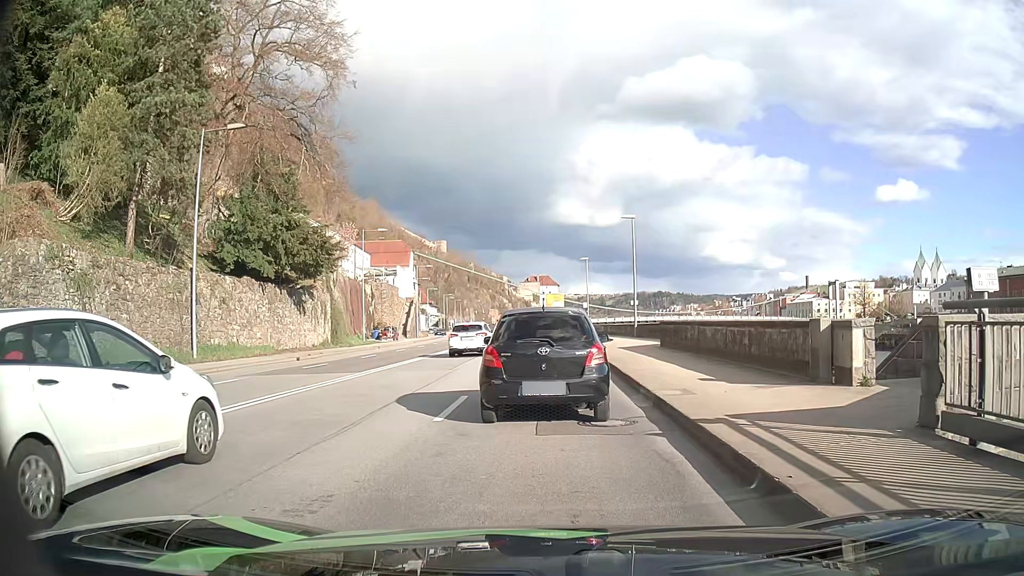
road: primary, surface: asphalt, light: Day
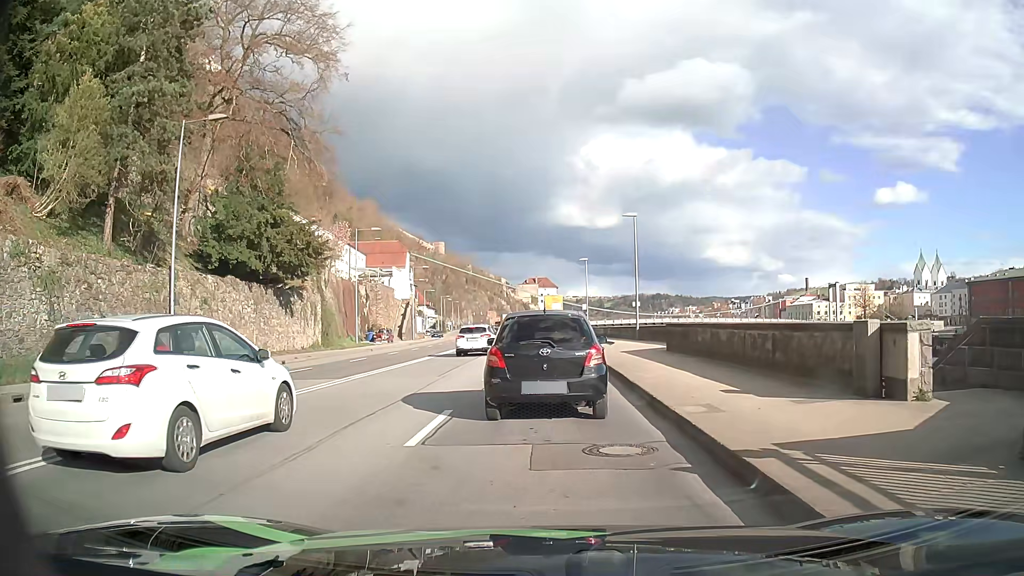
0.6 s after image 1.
(0.0, +1.8) m; +1°
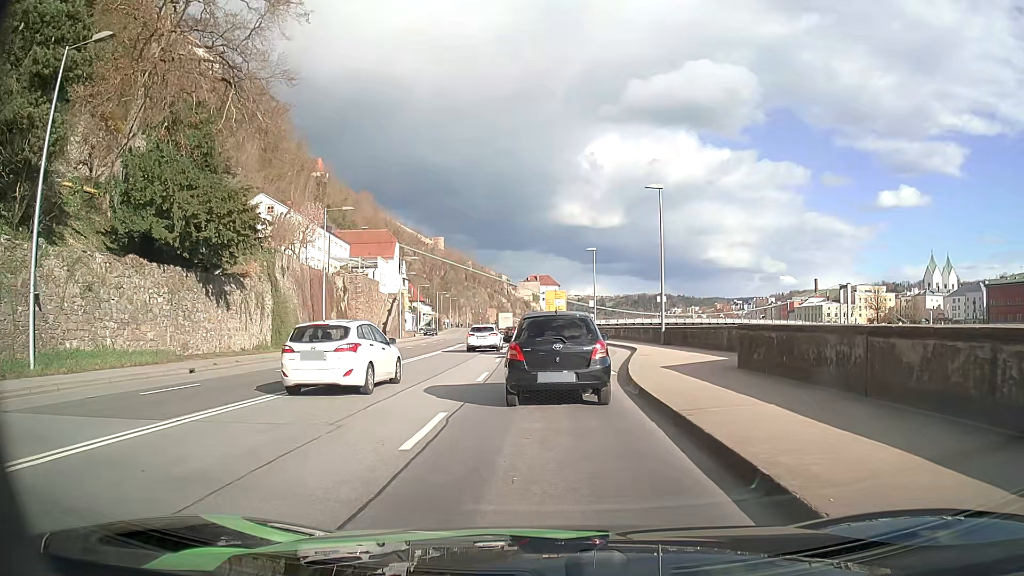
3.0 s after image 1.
(-0.1, +9.5) m; -1°
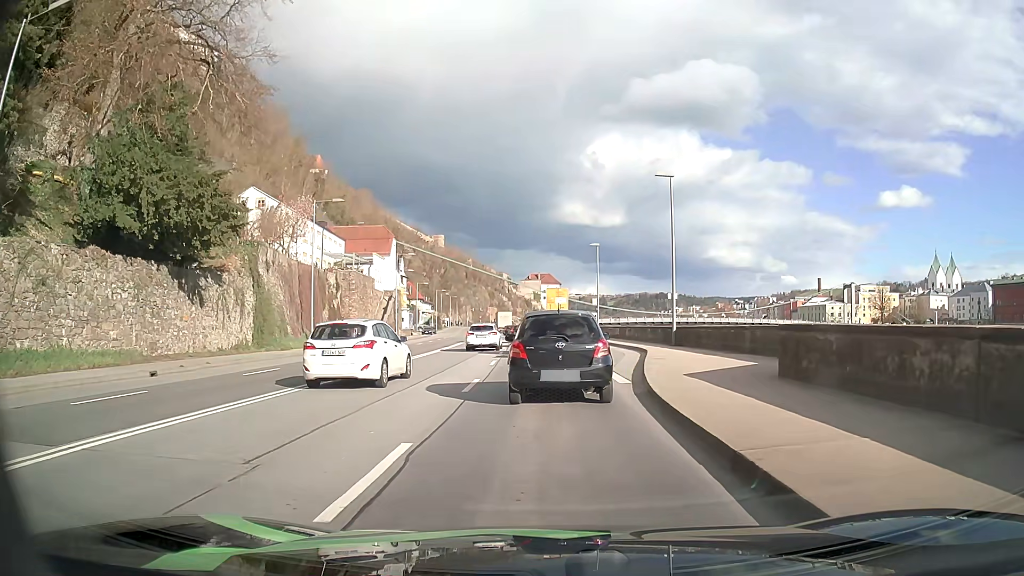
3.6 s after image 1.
(0.0, +2.8) m; -1°
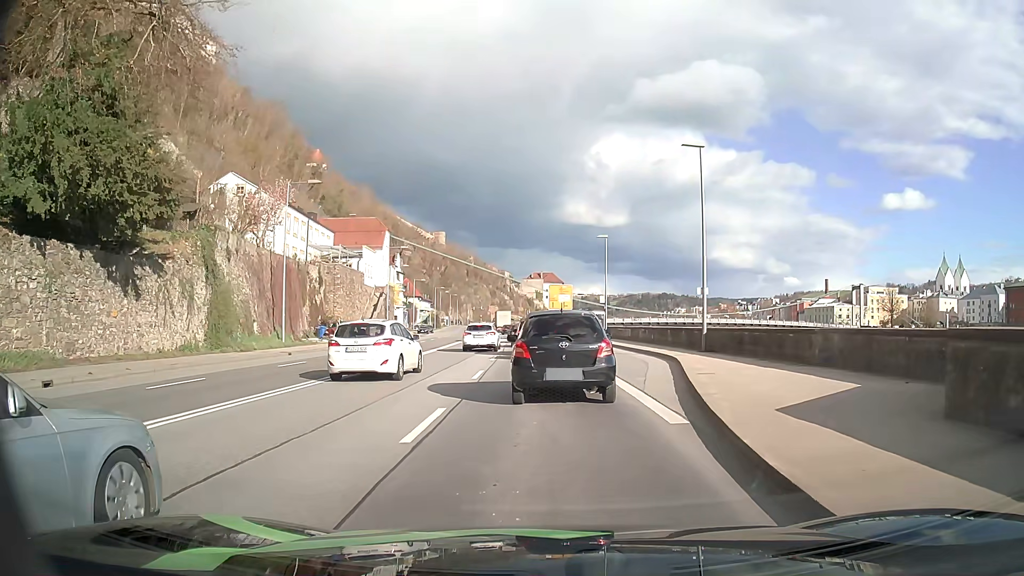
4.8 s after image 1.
(0.0, +5.8) m; 0°
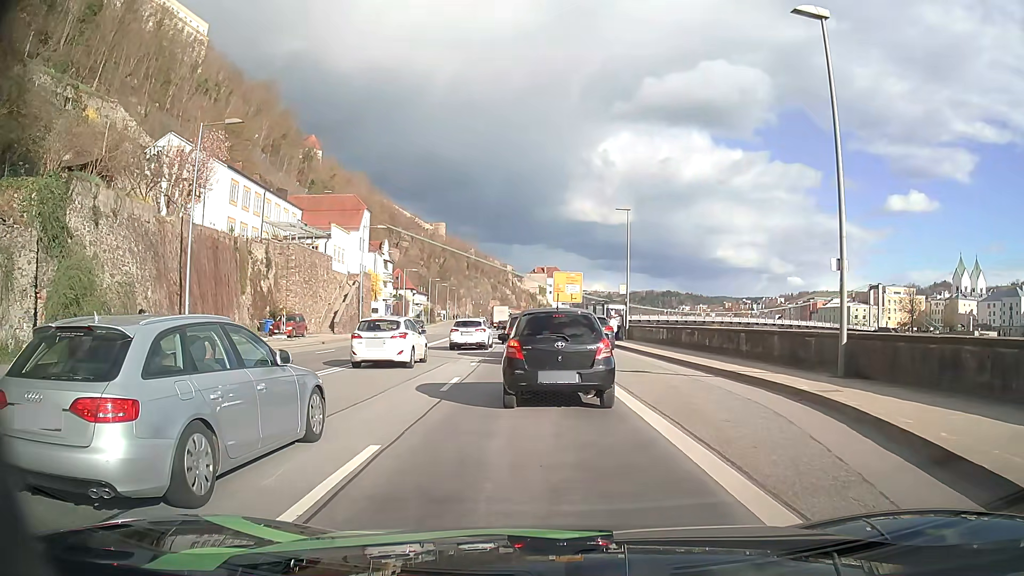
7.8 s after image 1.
(-0.1, +12.4) m; 0°
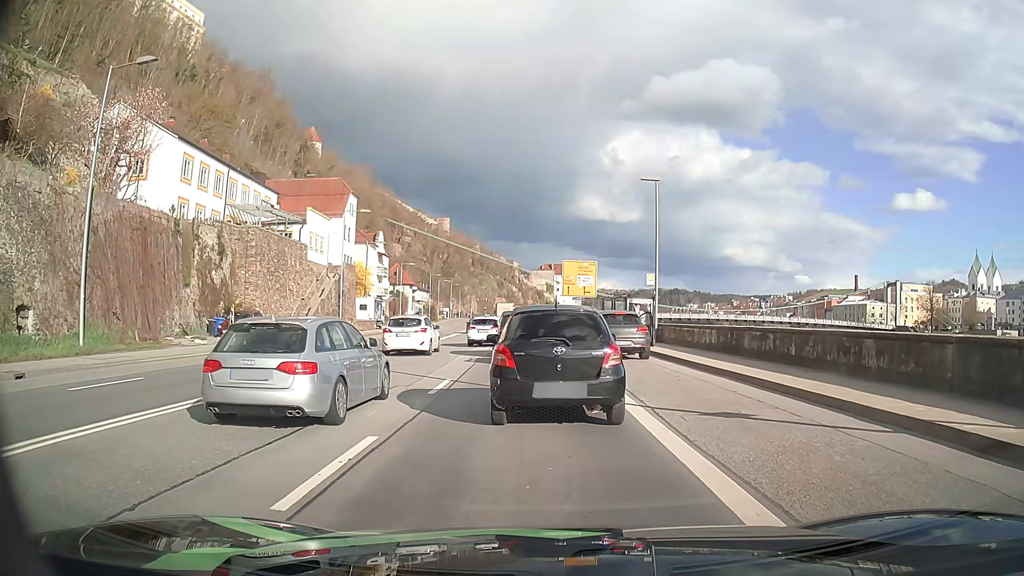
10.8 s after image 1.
(-0.1, +8.3) m; 0°
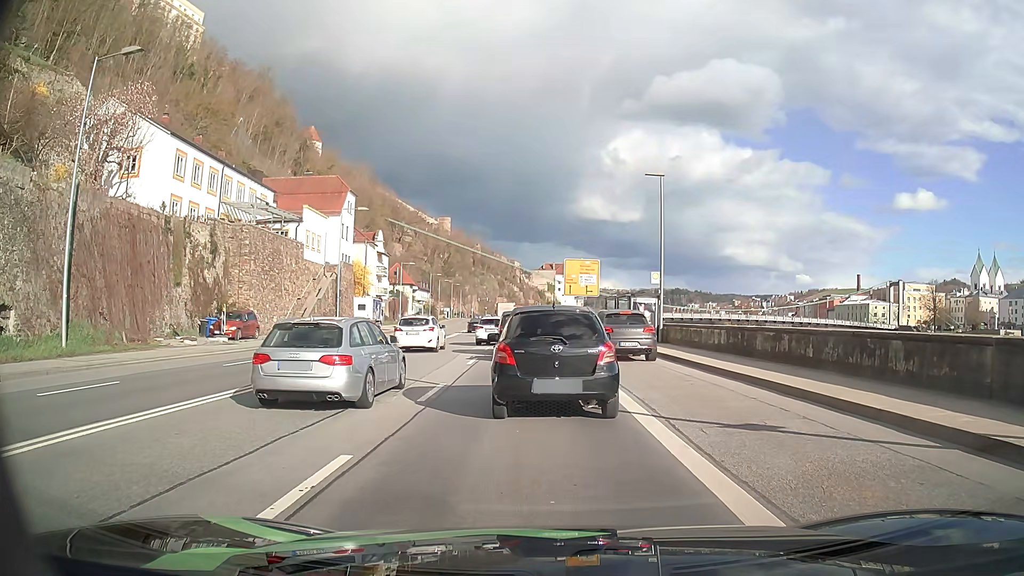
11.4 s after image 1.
(0.0, +1.1) m; 0°
(0, +10) (-1, +20) (-2, +30) (-2, +40) (-3, +50) (-4, +60) (-5, +70) (-5, +80) (-6, +90) (-7, +100) m
